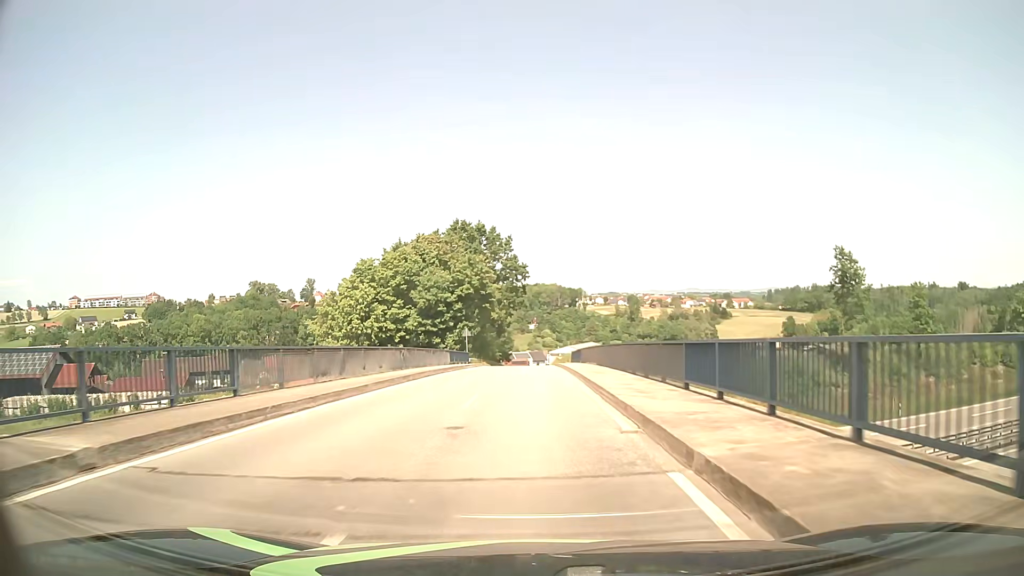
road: tertiary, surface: asphalt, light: Day
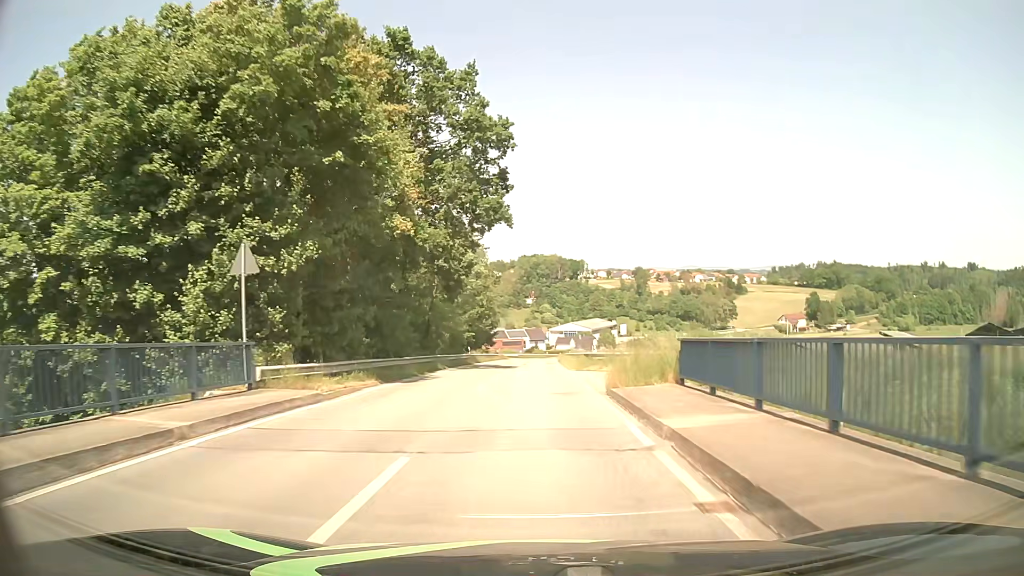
(+0.2, +46.0) m; 0°
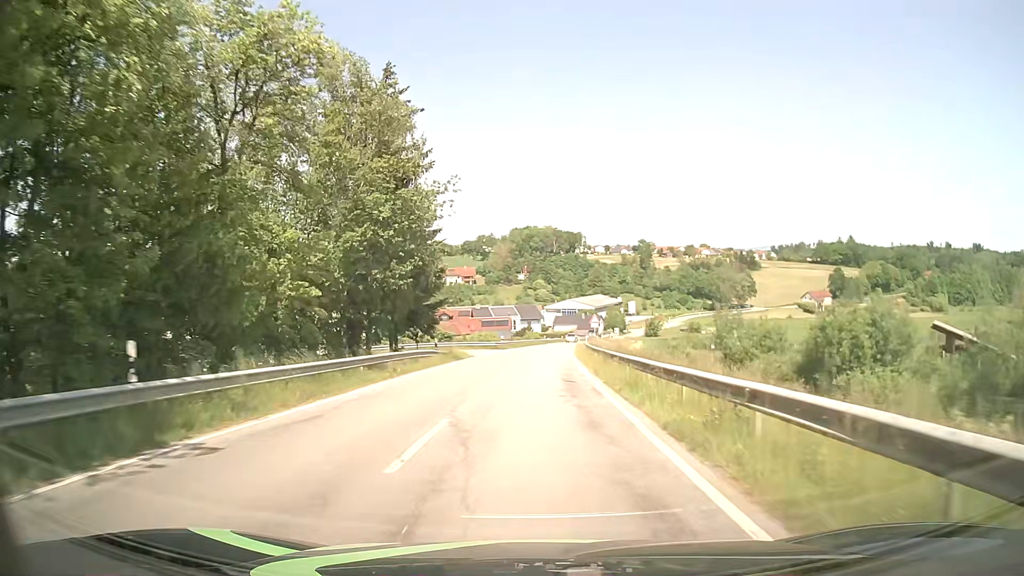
(-0.1, +45.9) m; 0°
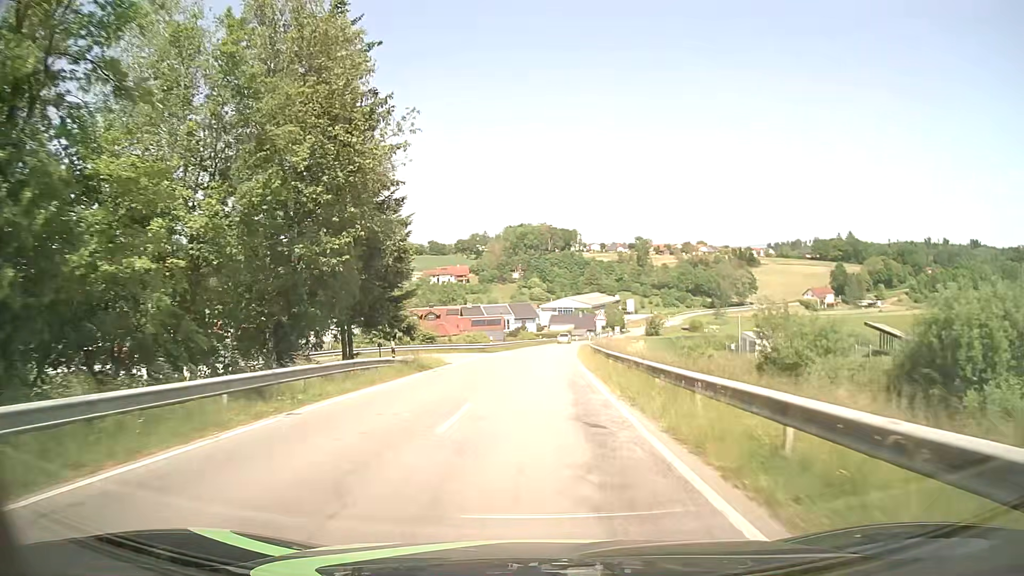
(0.0, +9.1) m; 0°
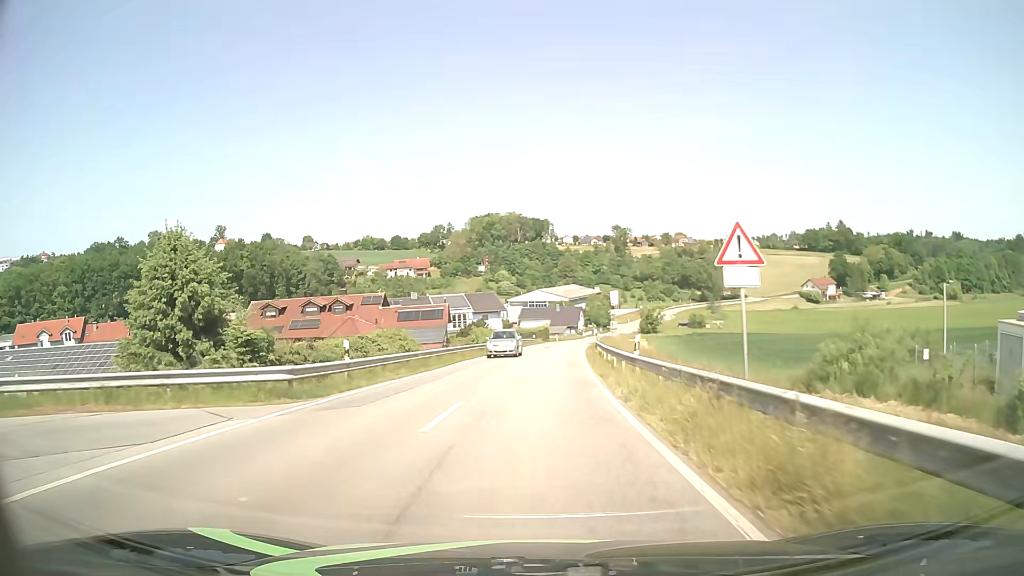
(+0.7, +36.4) m; +3°
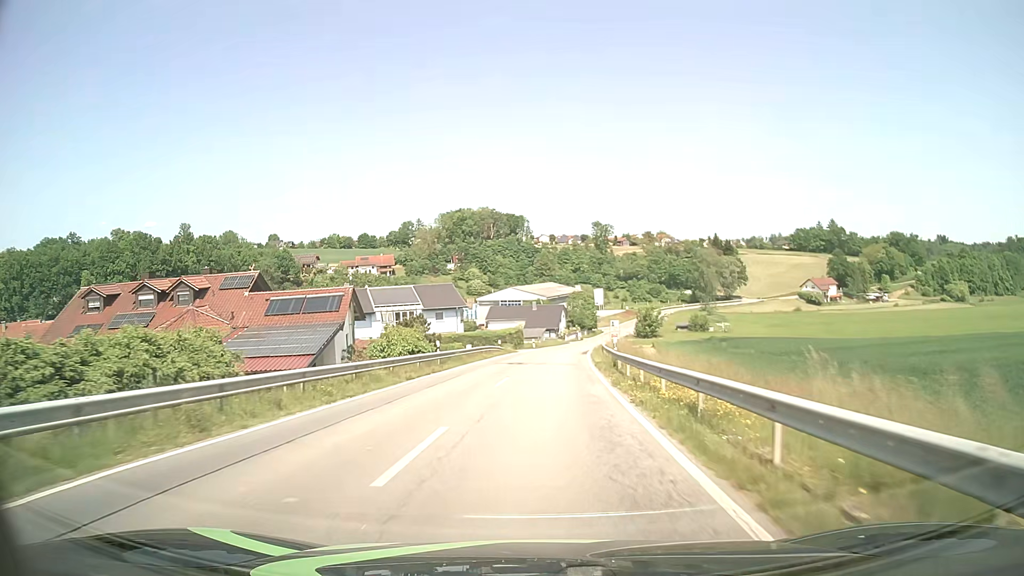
(+0.5, +27.3) m; +2°
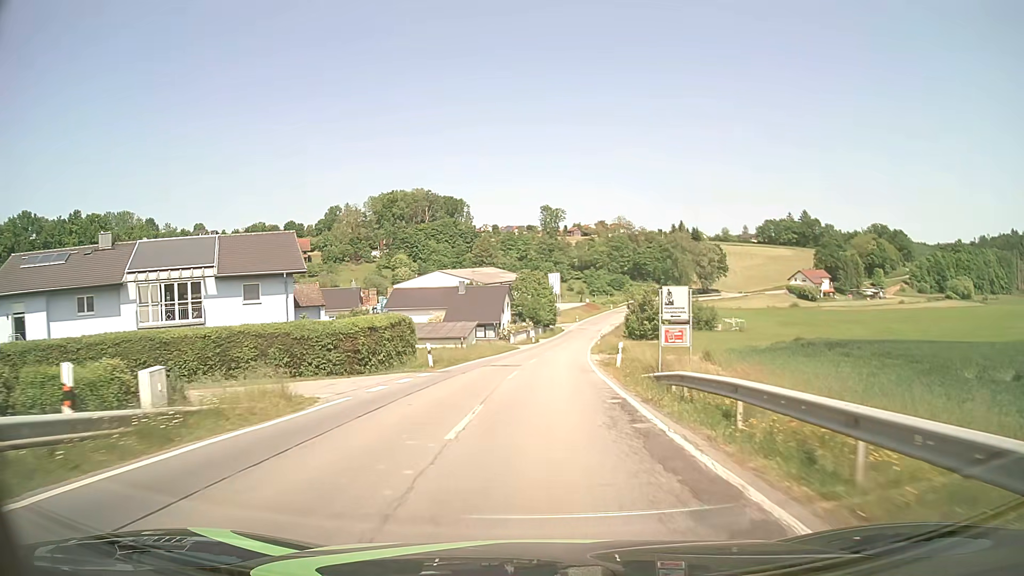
(+1.7, +45.5) m; +5°
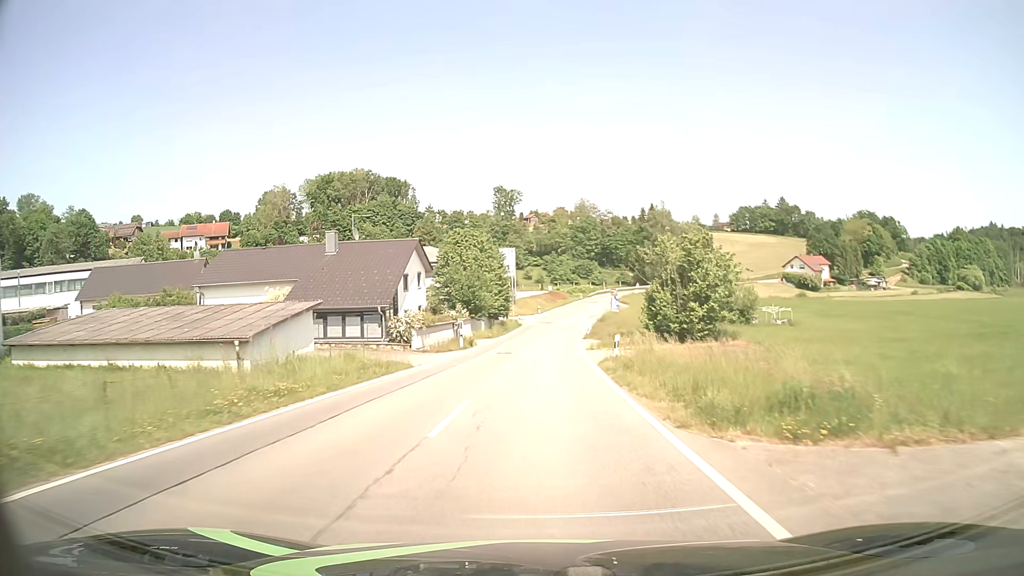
(+1.2, +36.5) m; +4°
(0, +10) (0, +20) (0, +30) (+1, +40) (+1, +50) (+2, +60) (+3, +70) (+4, +80) (+5, +90) (+6, +100) m
